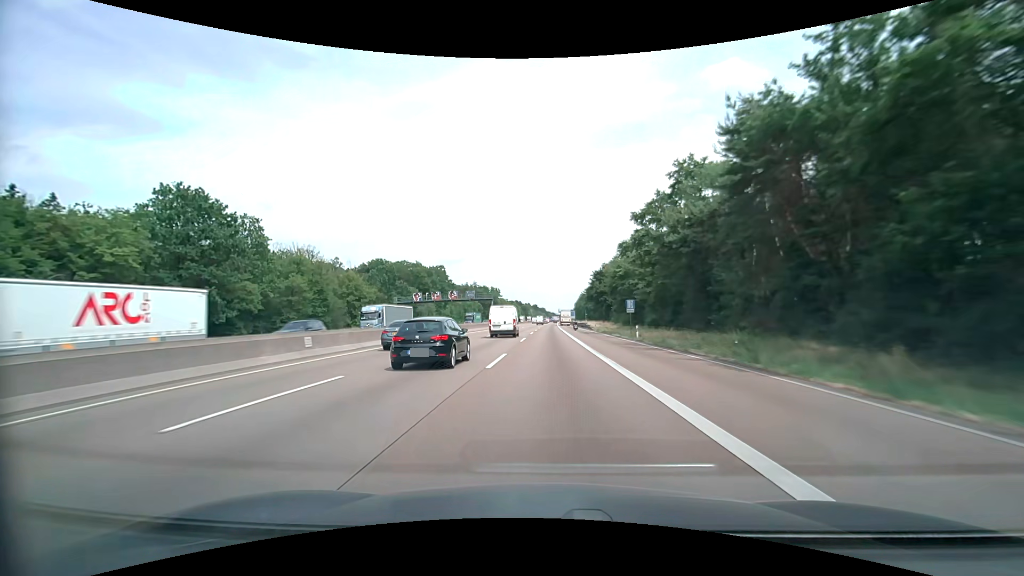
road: motorway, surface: asphalt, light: Day
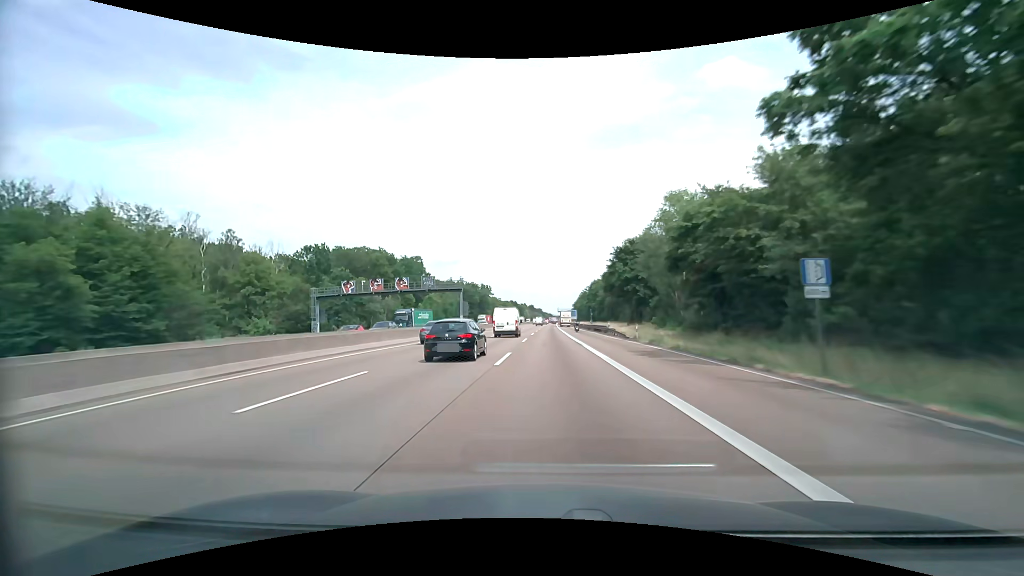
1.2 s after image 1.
(+0.1, +34.4) m; 0°
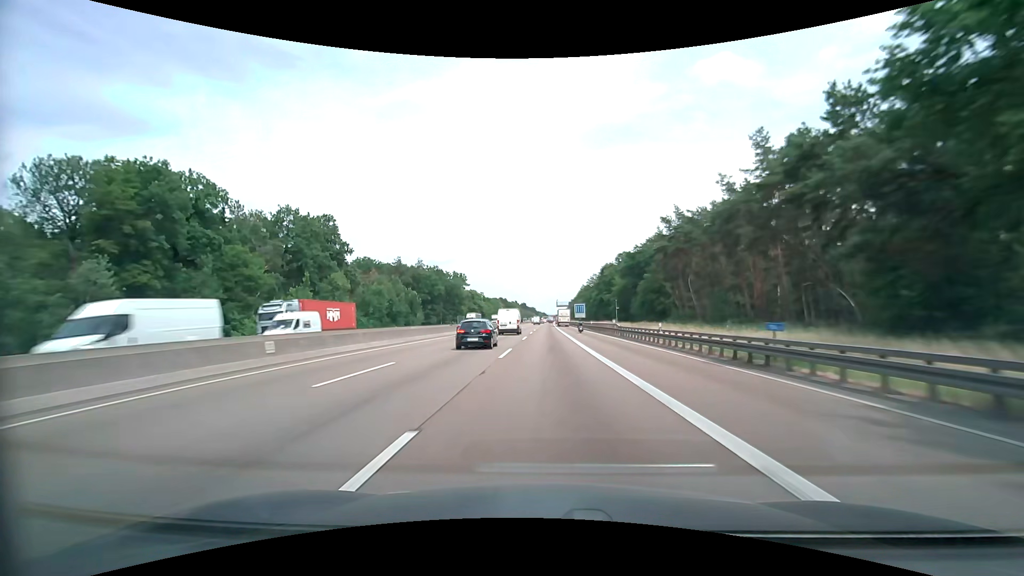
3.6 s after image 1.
(+0.6, +68.8) m; +1°
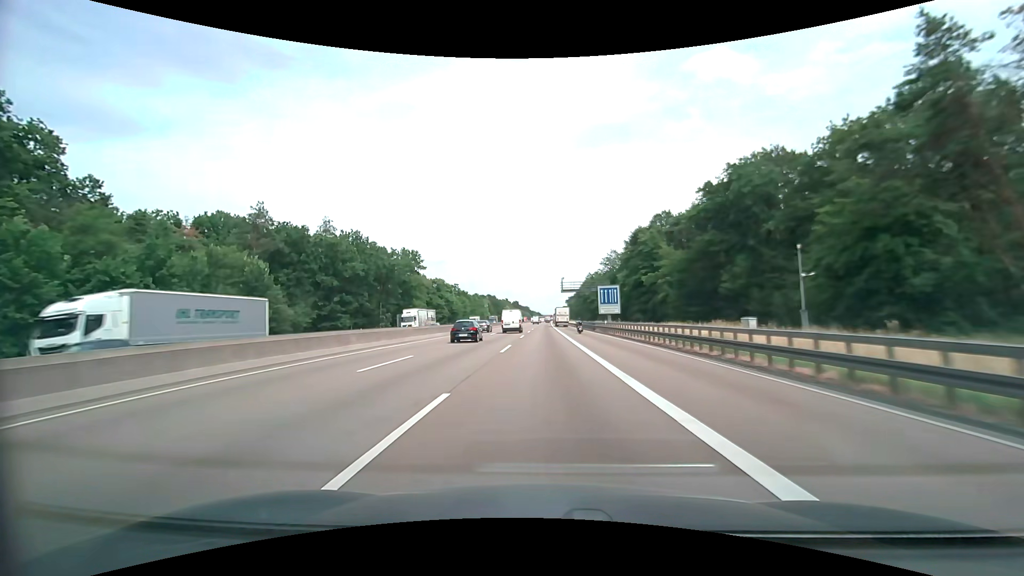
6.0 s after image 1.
(+0.4, +68.7) m; +1°
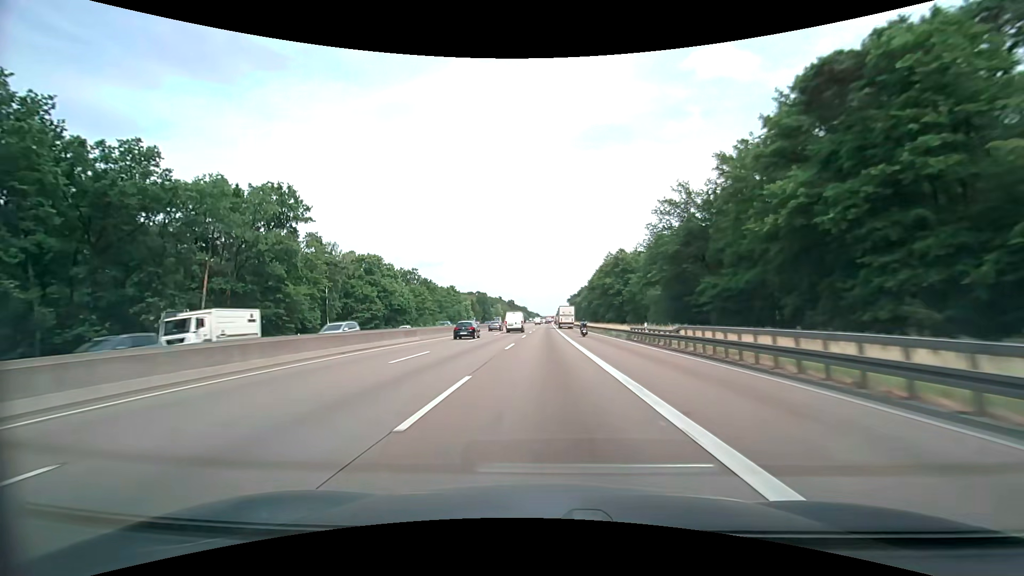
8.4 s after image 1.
(0.0, +68.6) m; 0°
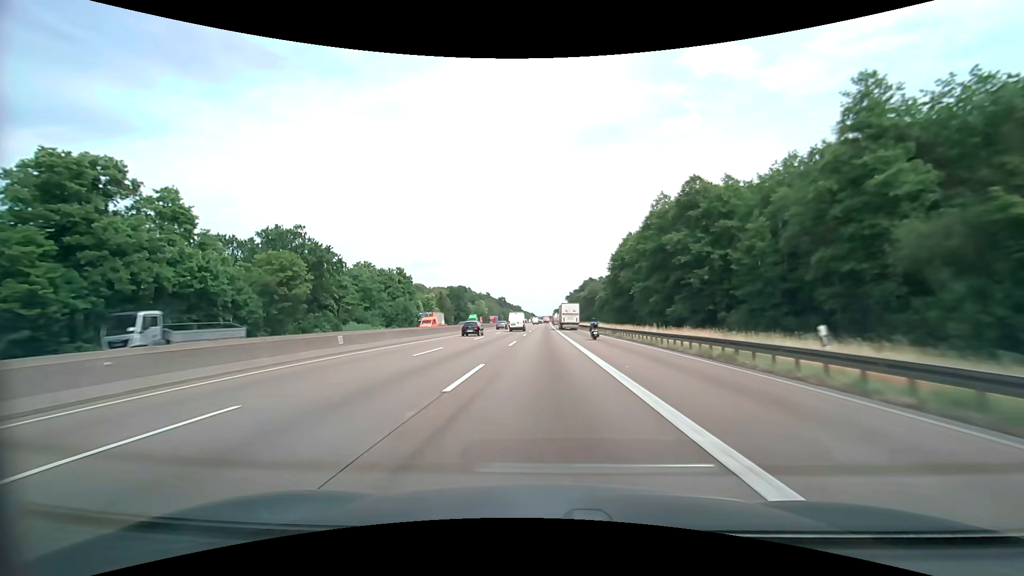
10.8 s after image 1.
(+0.4, +68.4) m; +1°
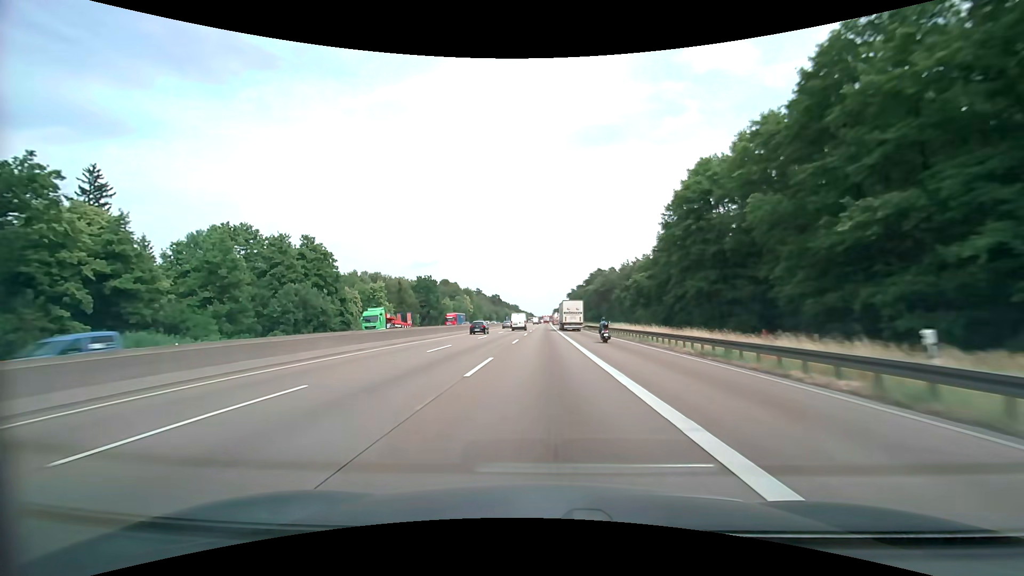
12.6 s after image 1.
(+0.1, +51.2) m; 0°
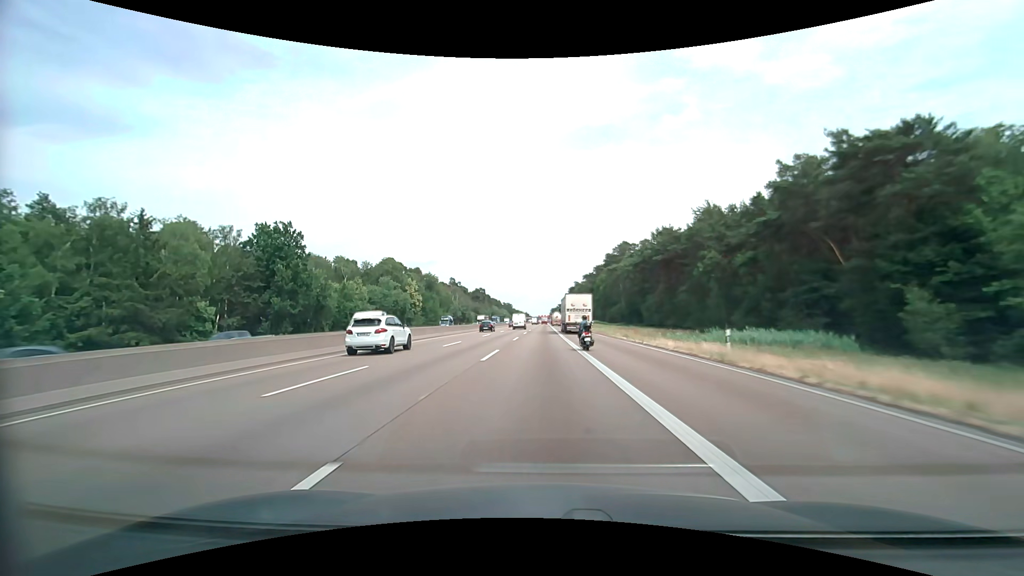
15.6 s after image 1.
(0.0, +85.0) m; 0°
(0, +10) (0, +20) (0, +30) (0, +40) (0, +50) (0, +60) (0, +70) (0, +80) (0, +90) (0, +100) m
